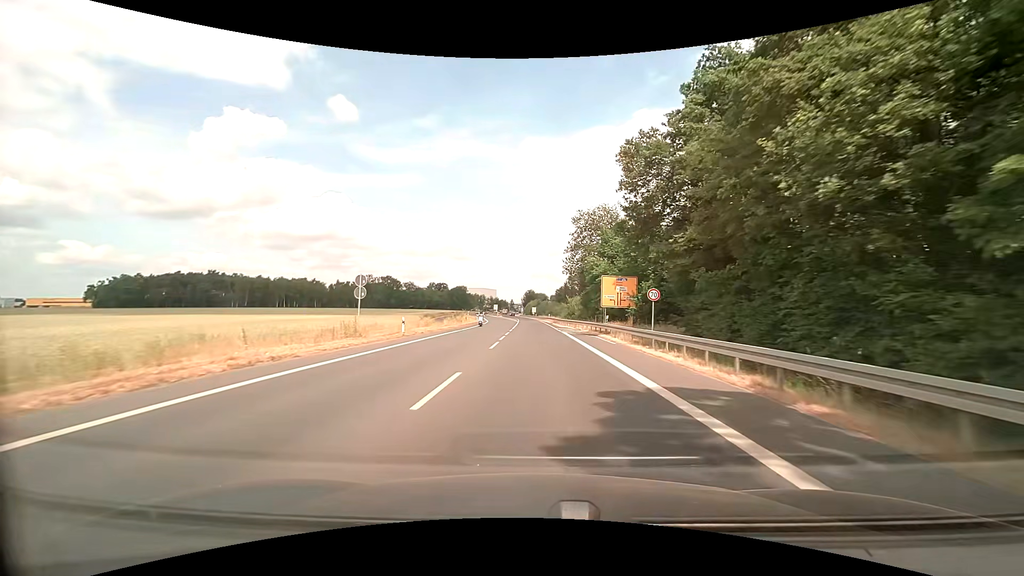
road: primary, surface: asphalt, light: Day
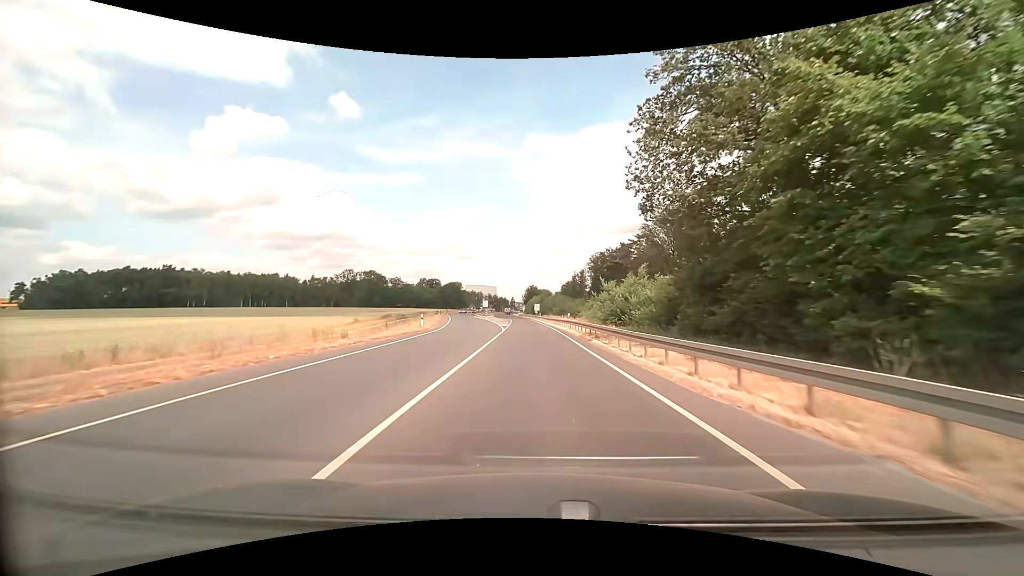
(+0.2, +42.9) m; 0°
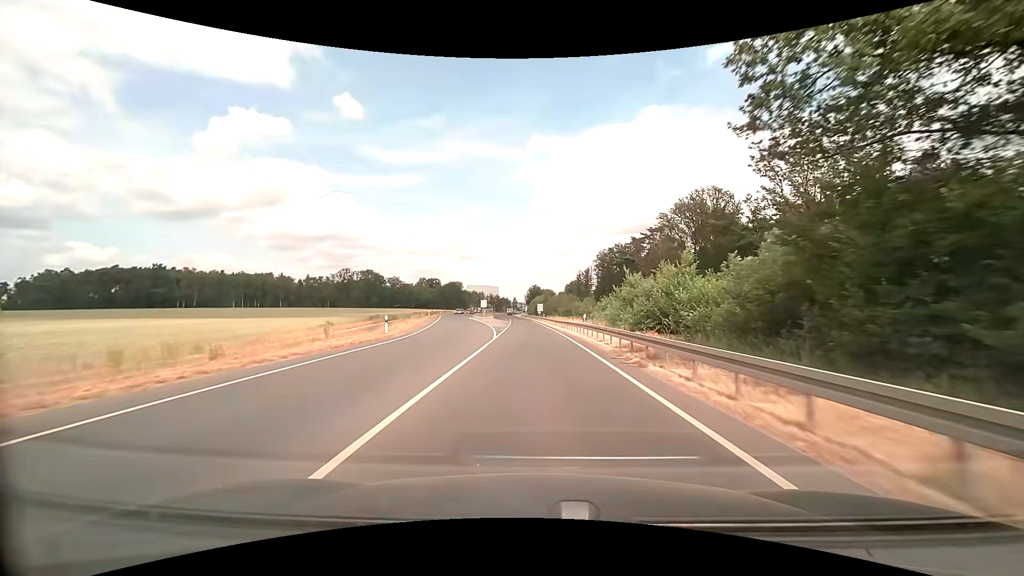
(0.0, +10.7) m; 0°
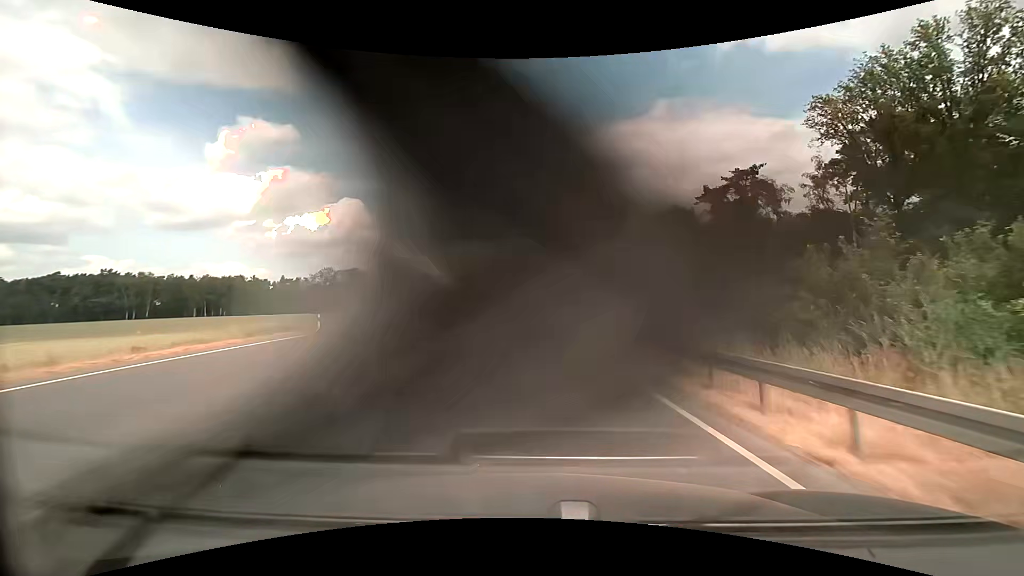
(-0.5, +43.0) m; -1°
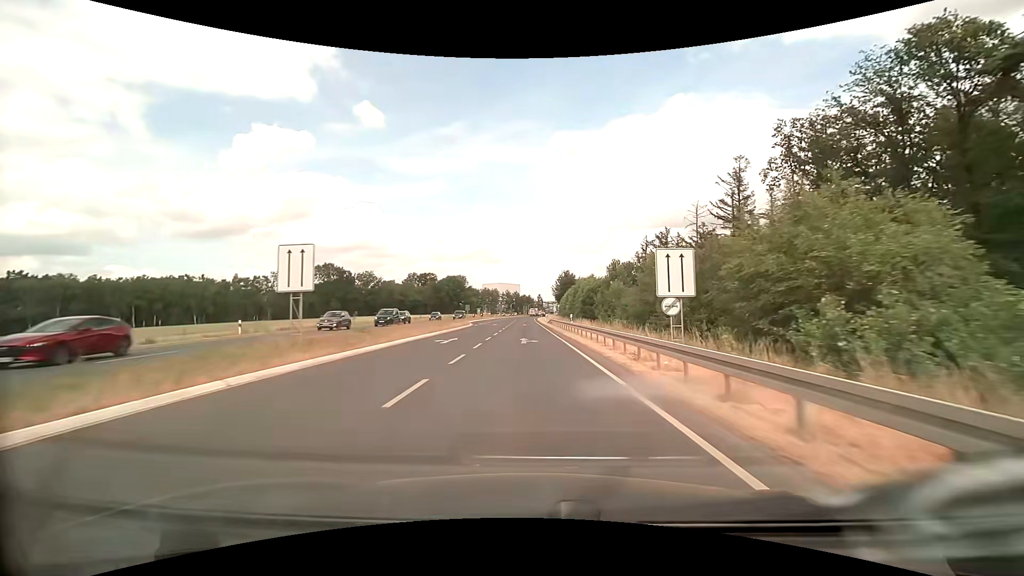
(-0.9, +53.8) m; -2°
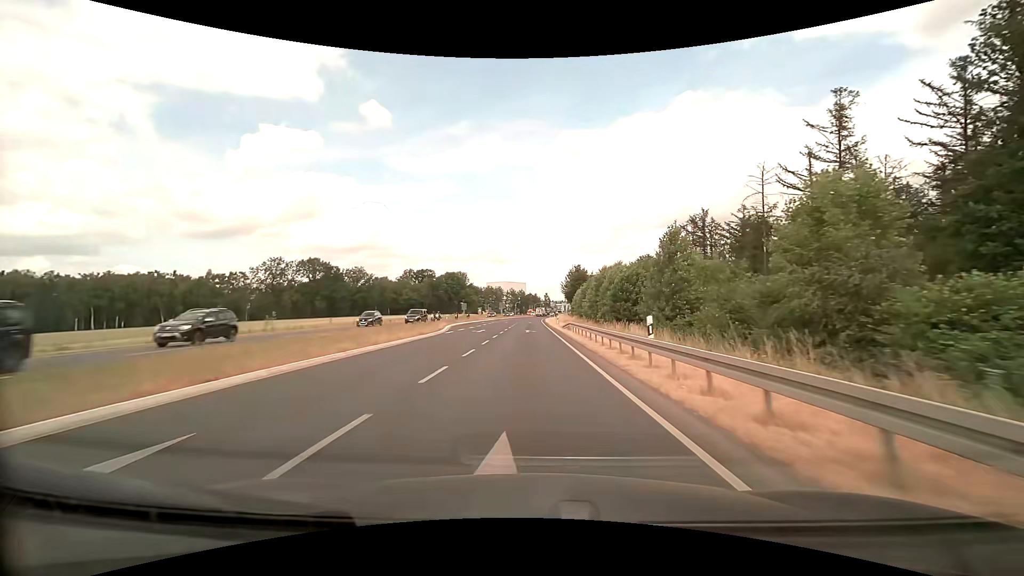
(-0.2, +21.6) m; -1°
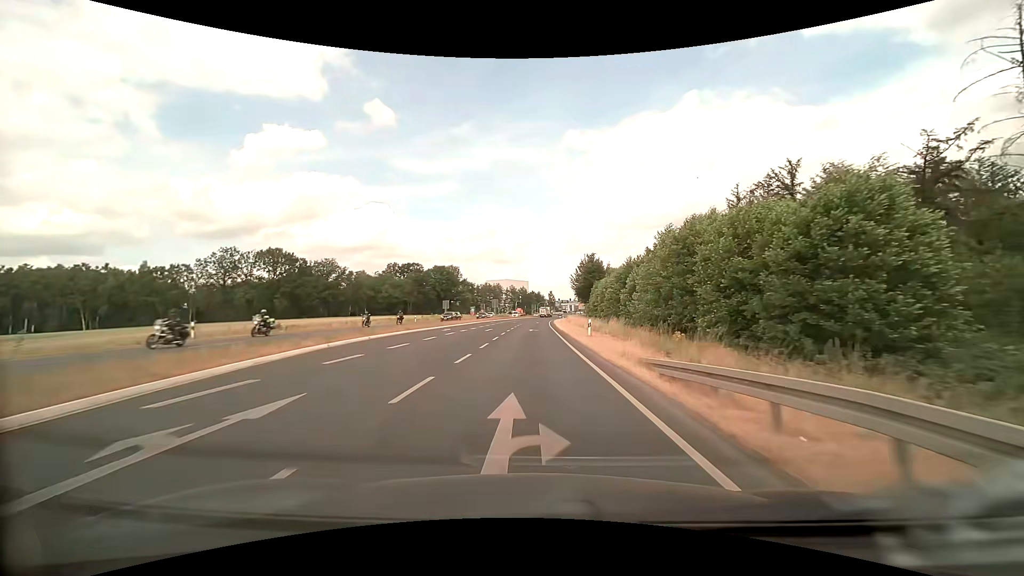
(-0.1, +32.4) m; 0°
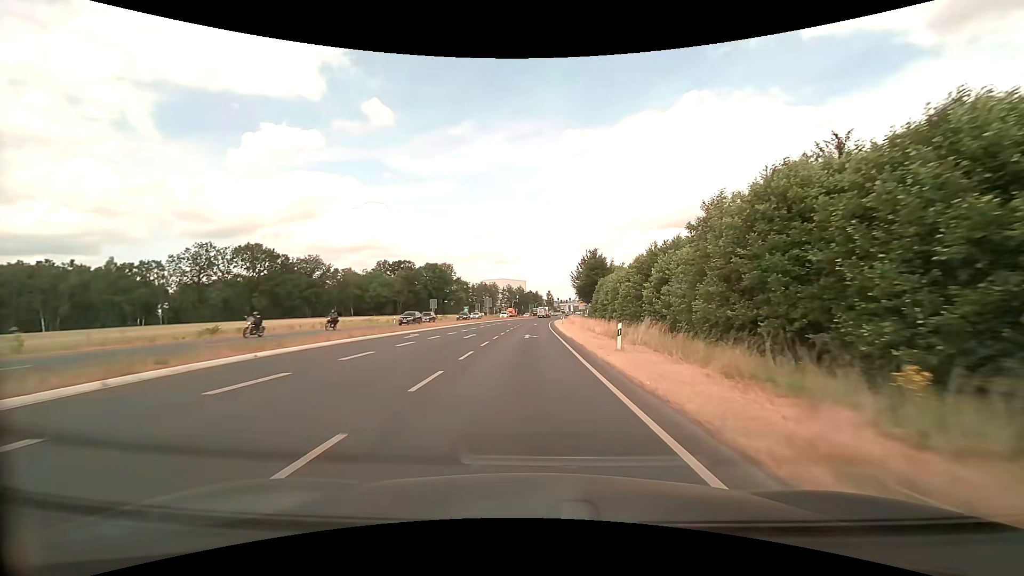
(0.0, +10.8) m; 0°
(0, +10) (0, +20) (0, +30) (0, +40) (0, +50) (0, +60) (+1, +70) (+1, +80) (+1, +90) (+2, +100) m
